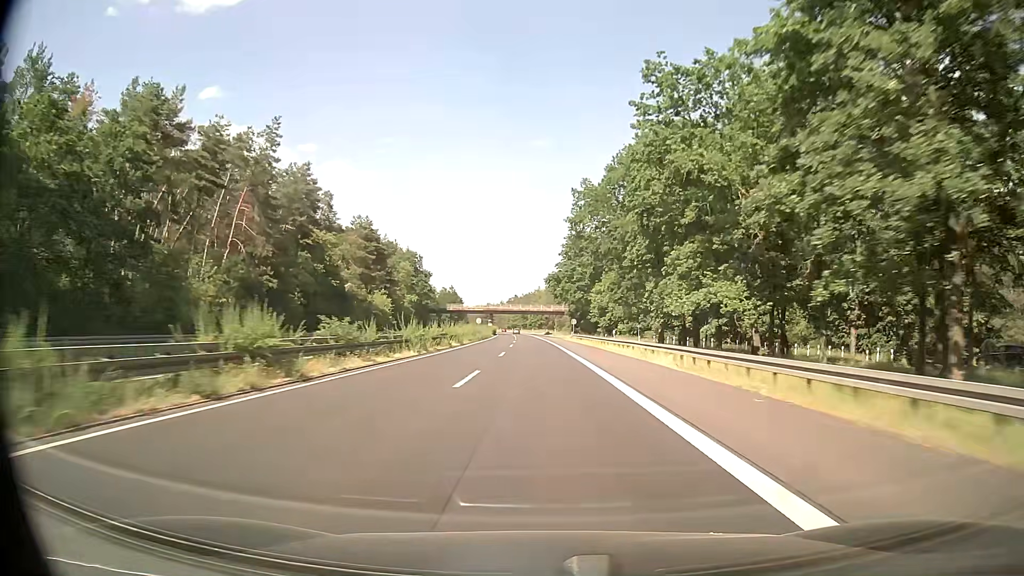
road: trunk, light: Day
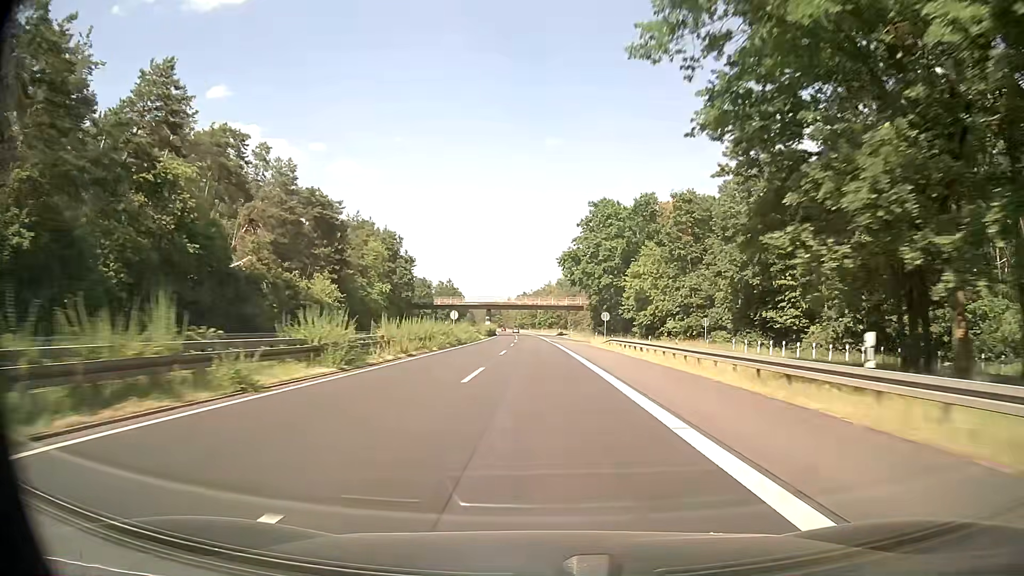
(-0.2, +34.9) m; -1°
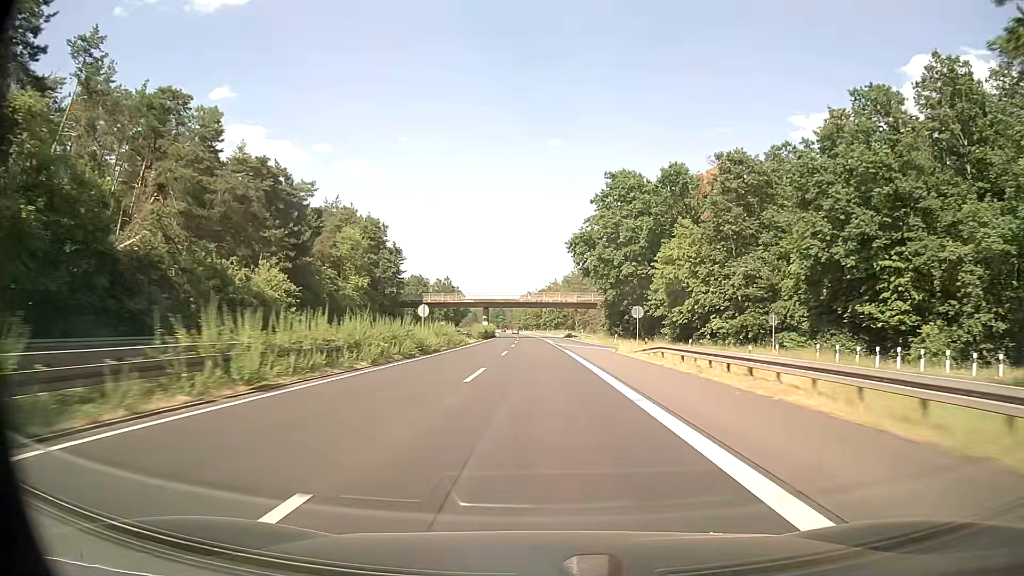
(-0.1, +17.5) m; -1°
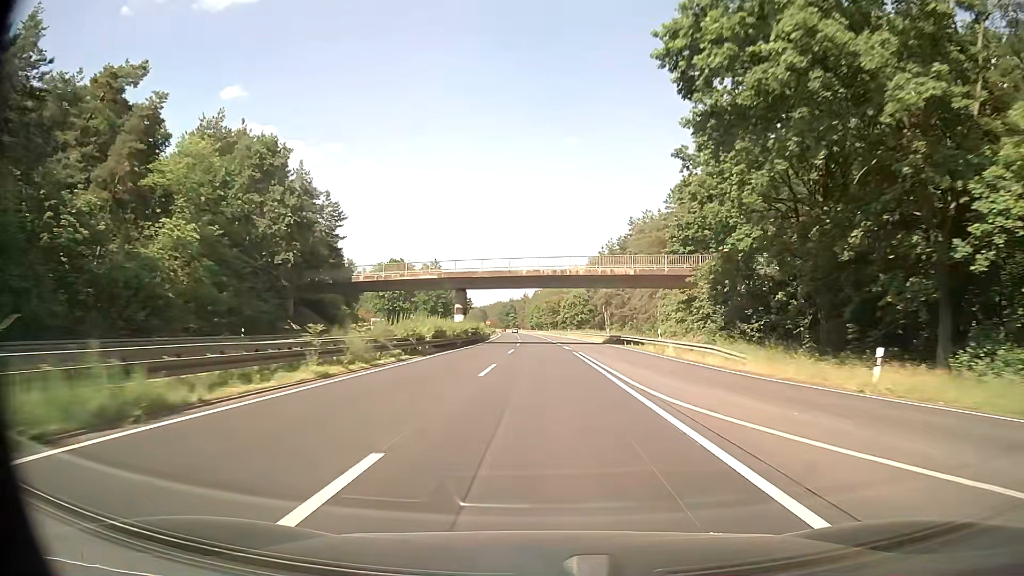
(-0.6, +52.4) m; -1°
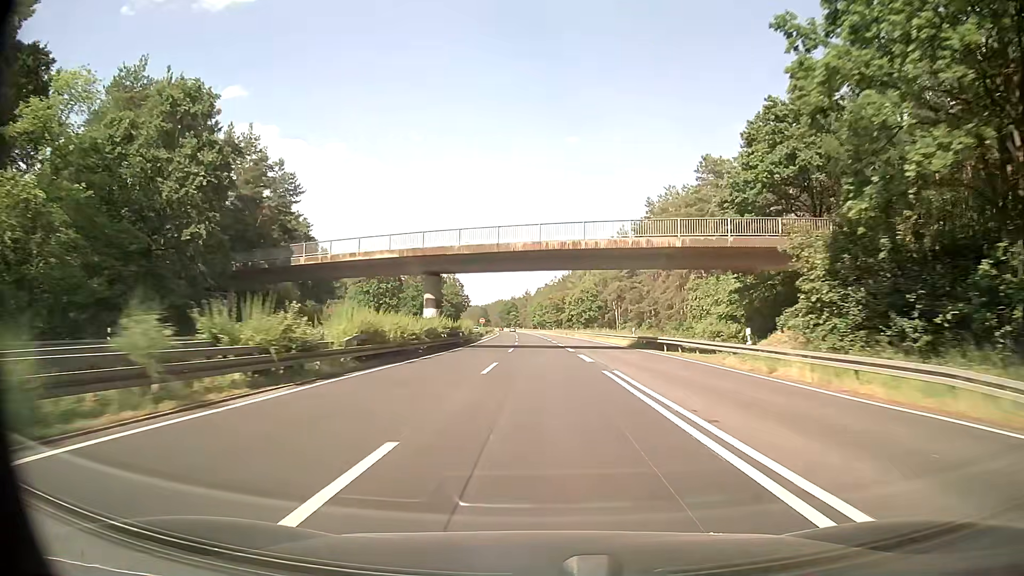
(0.0, +17.5) m; 0°
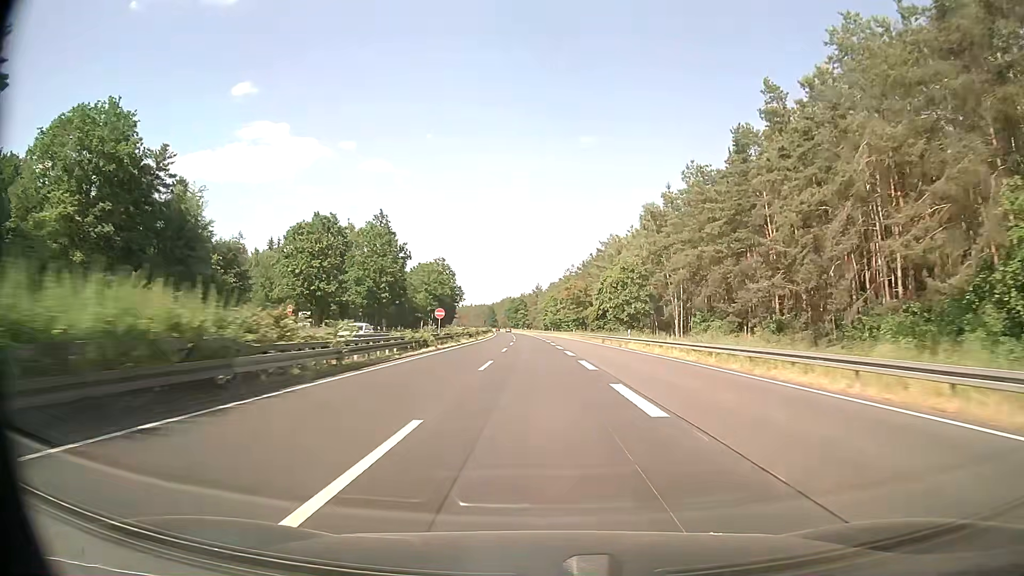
(-0.4, +52.4) m; -1°
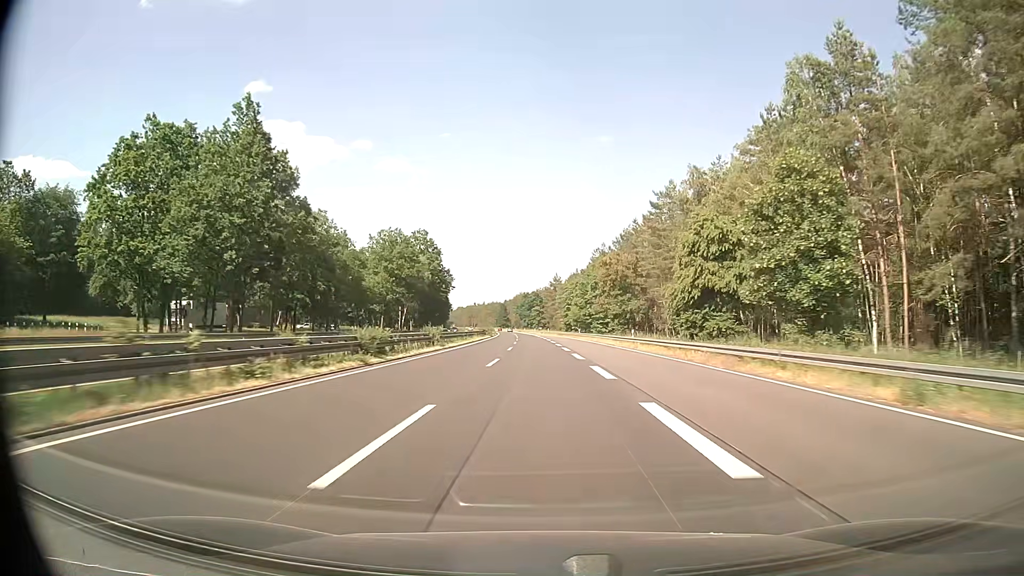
(-0.7, +52.3) m; -1°
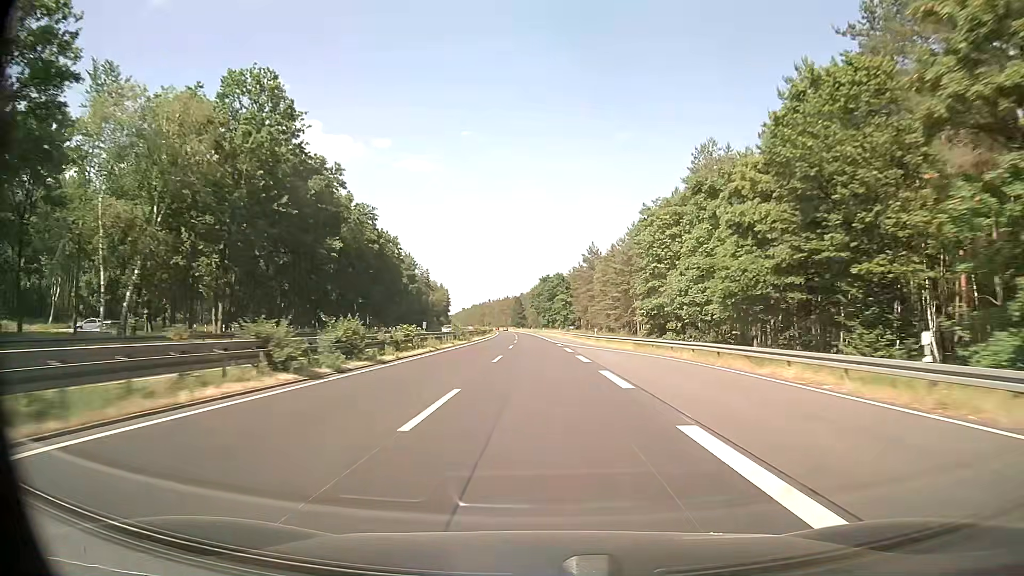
(-1.6, +87.1) m; -2°
(0, +10) (0, +20) (0, +30) (0, +40) (0, +50) (-1, +60) (-1, +70) (-1, +80) (-1, +90) (-2, +100) m
